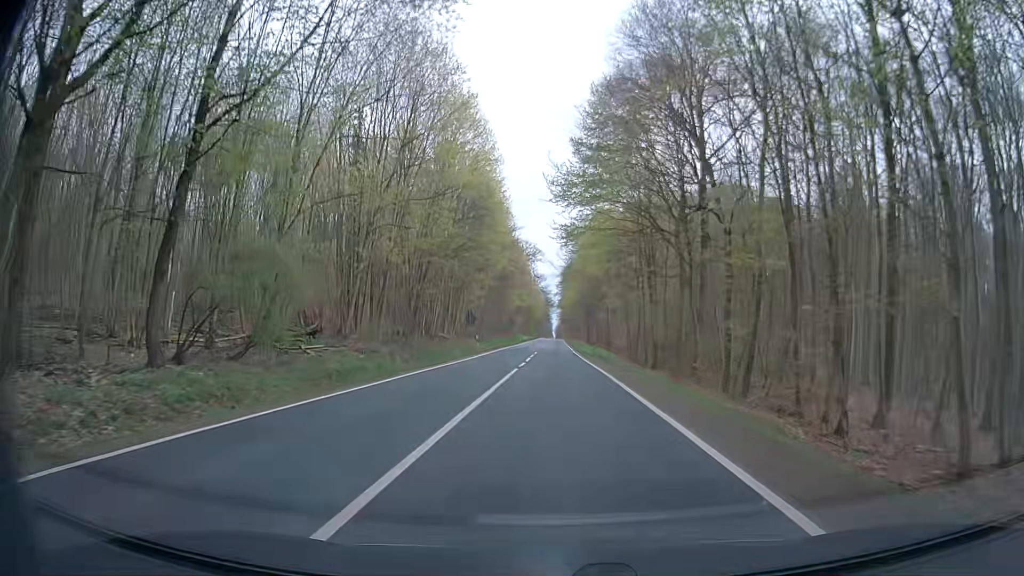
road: secondary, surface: asphalt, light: Day
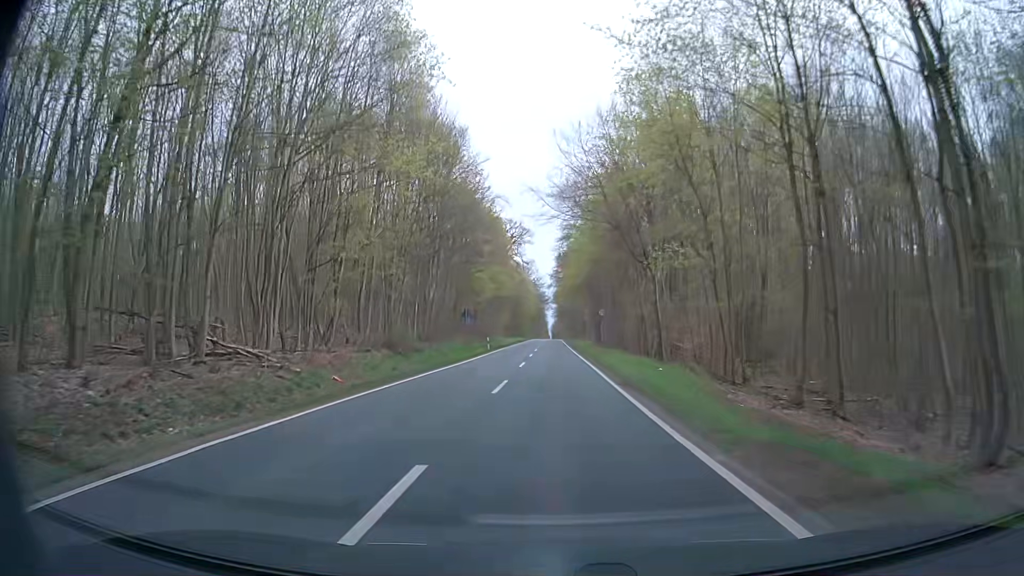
(-0.1, +43.1) m; 0°
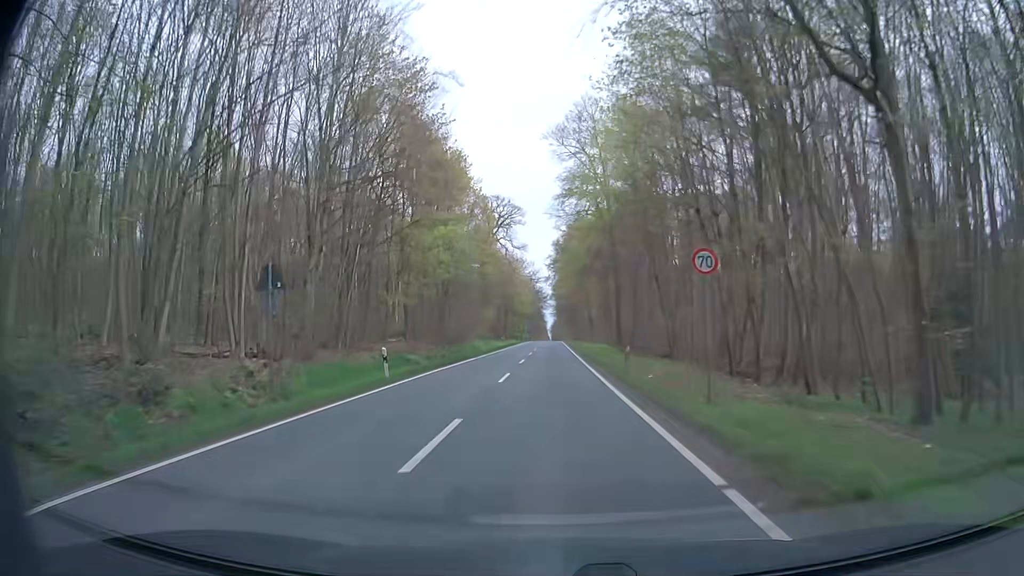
(+0.1, +32.3) m; 0°
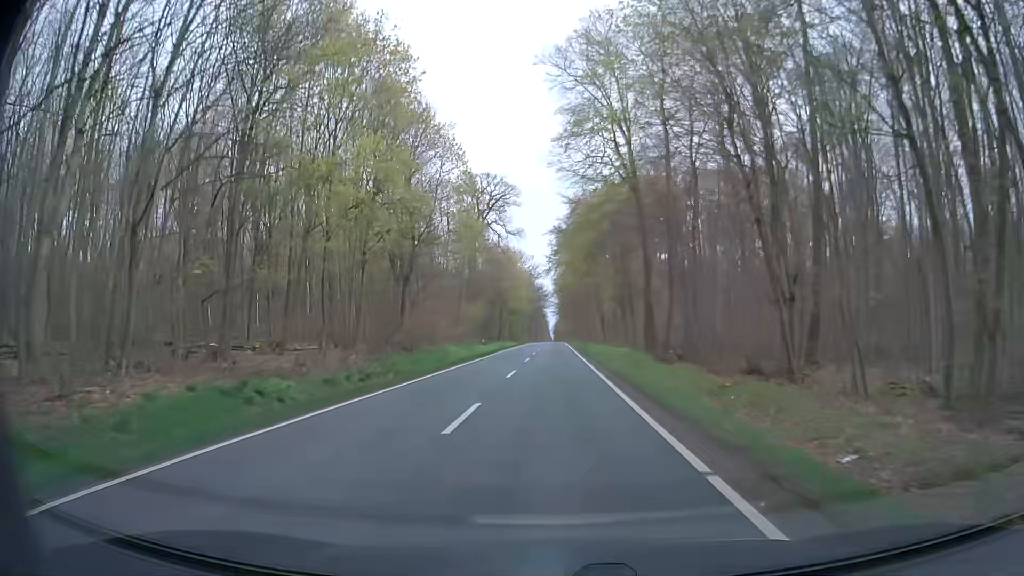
(0.0, +21.5) m; 0°
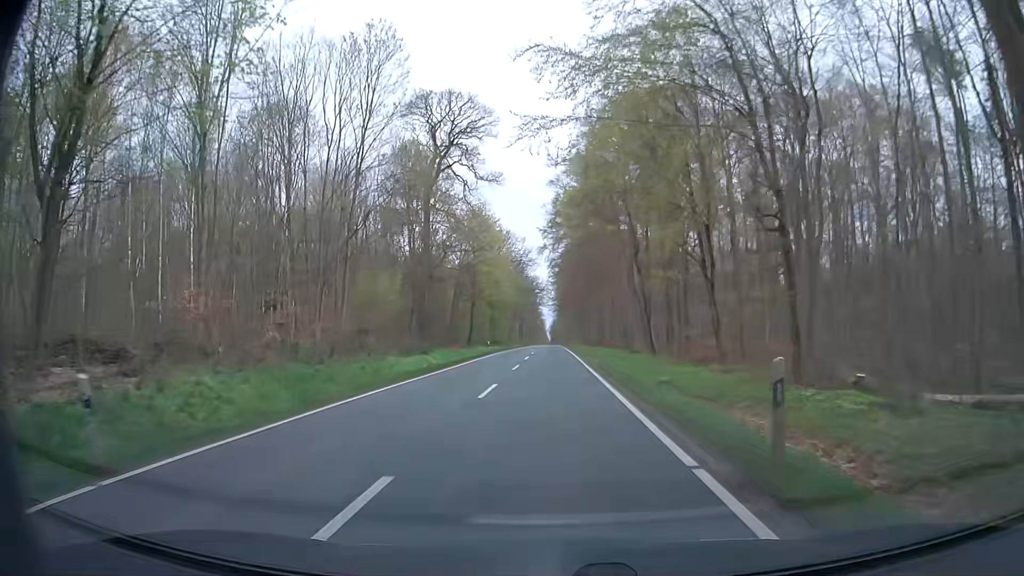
(+0.1, +42.9) m; 0°
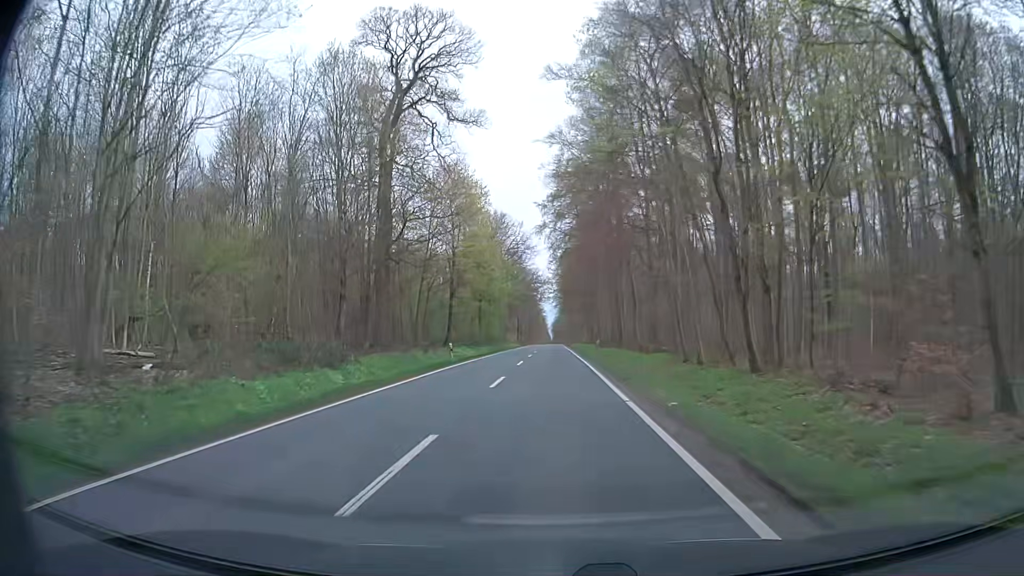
(+0.1, +21.5) m; +1°
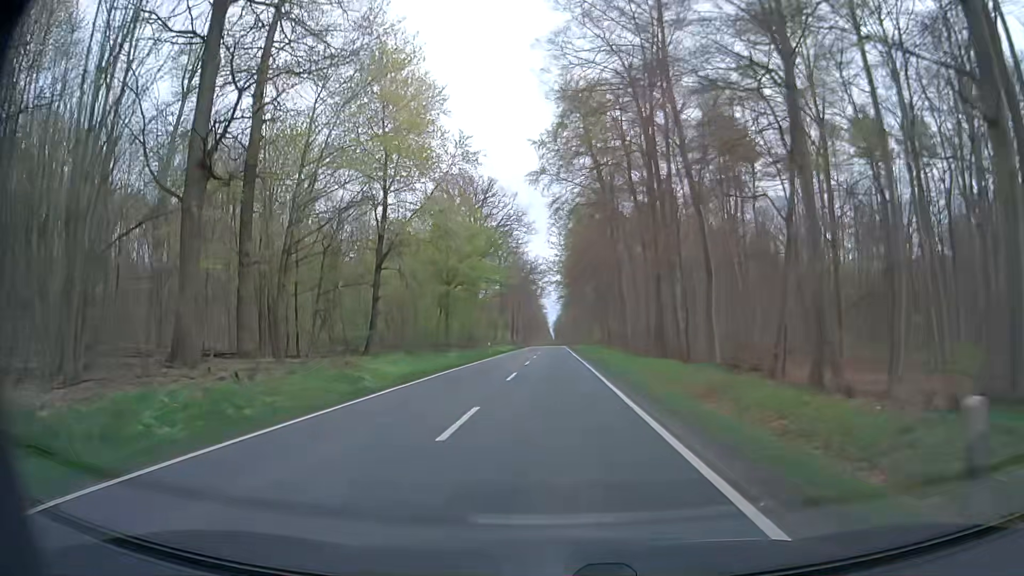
(-0.2, +32.3) m; 0°
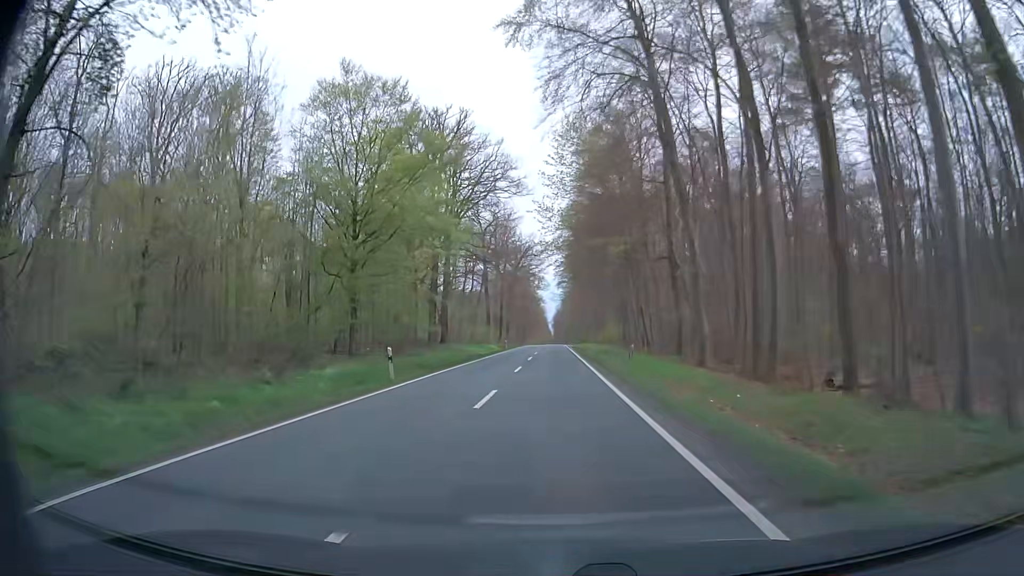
(0.0, +32.4) m; 0°
(0, +10) (0, +20) (0, +30) (0, +40) (0, +50) (0, +60) (0, +70) (0, +80) (+1, +90) (+1, +100) m
